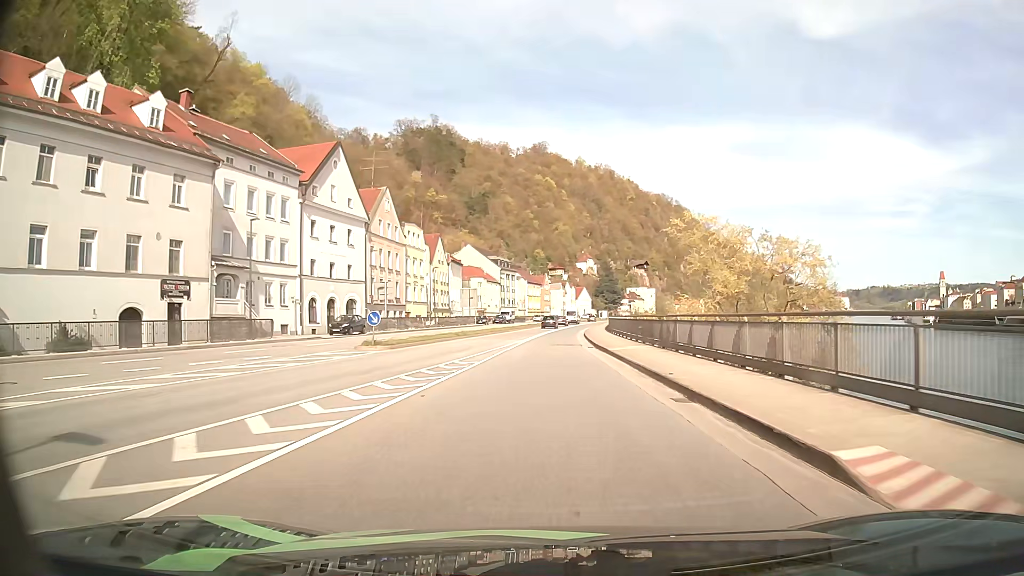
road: primary_link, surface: asphalt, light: Day
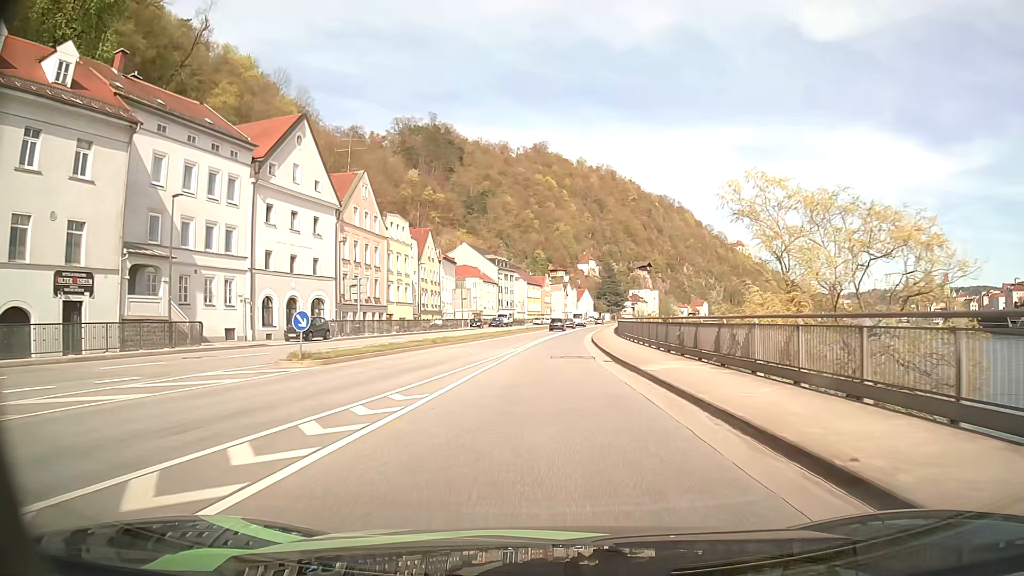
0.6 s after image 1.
(0.0, +8.6) m; 0°
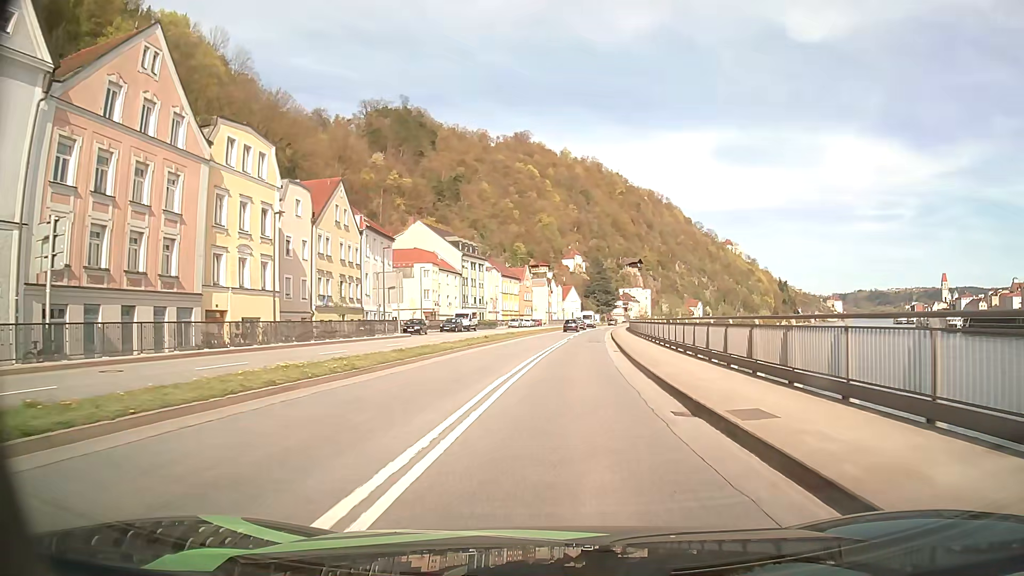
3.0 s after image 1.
(+0.3, +32.4) m; +2°
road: primary
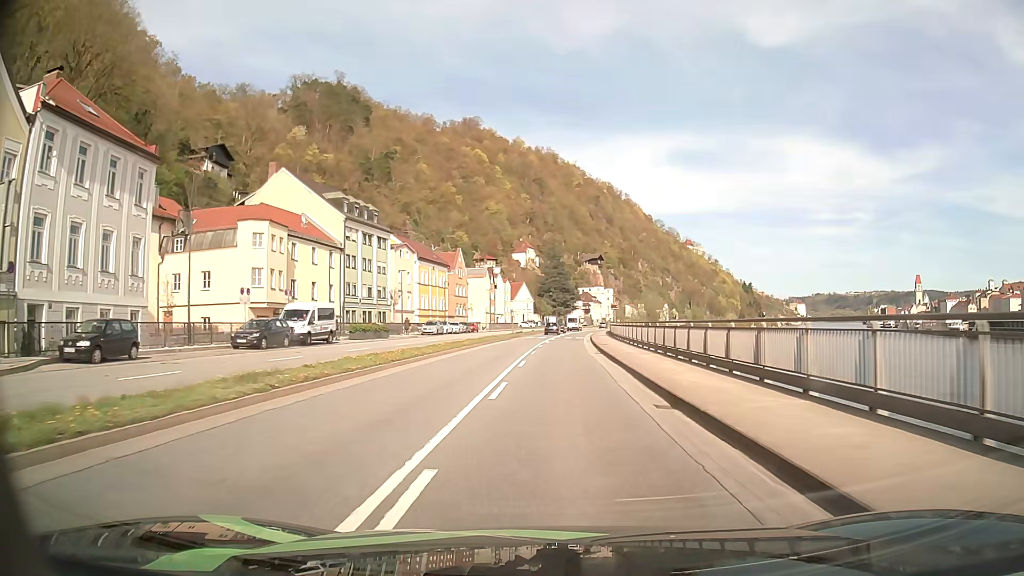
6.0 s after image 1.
(+1.8, +39.1) m; +4°
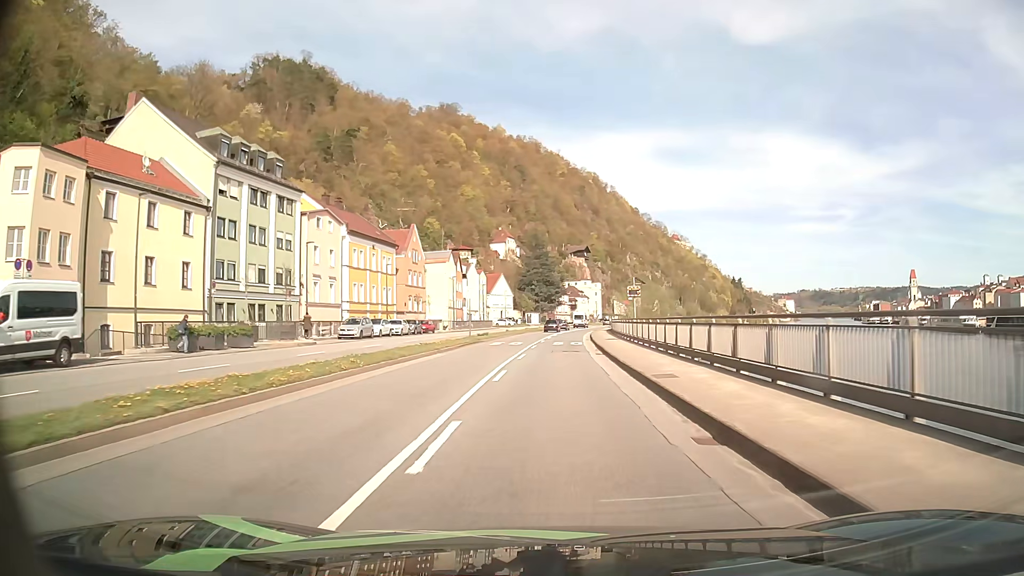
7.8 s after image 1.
(+0.2, +23.9) m; +1°
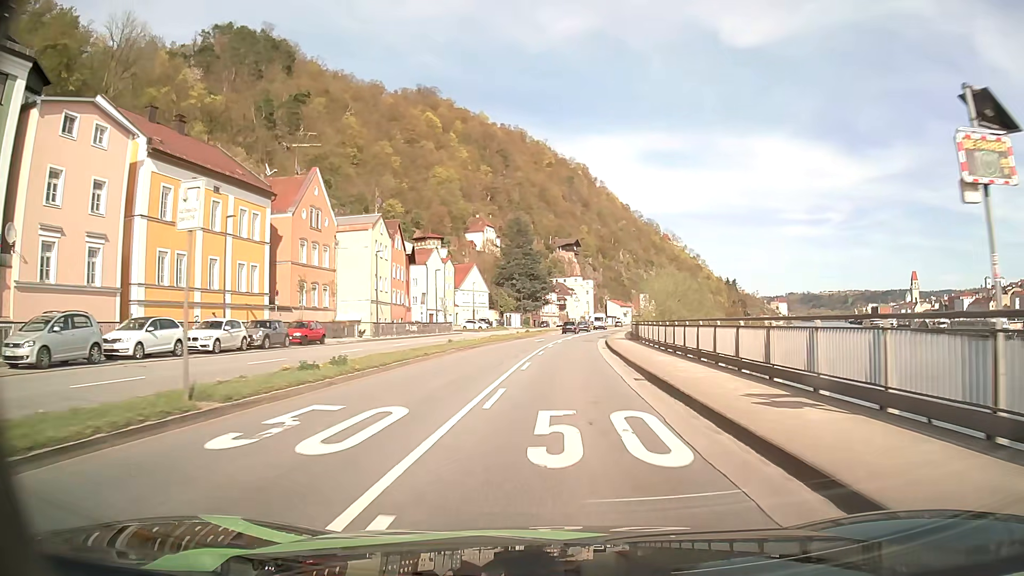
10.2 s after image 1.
(+0.2, +31.7) m; +1°
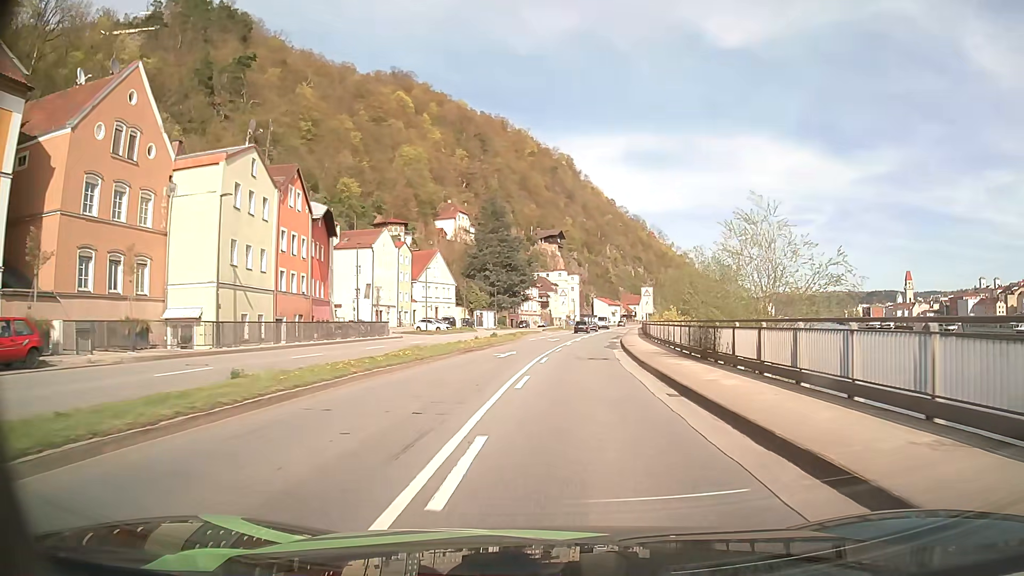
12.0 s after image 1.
(+0.3, +23.6) m; +2°
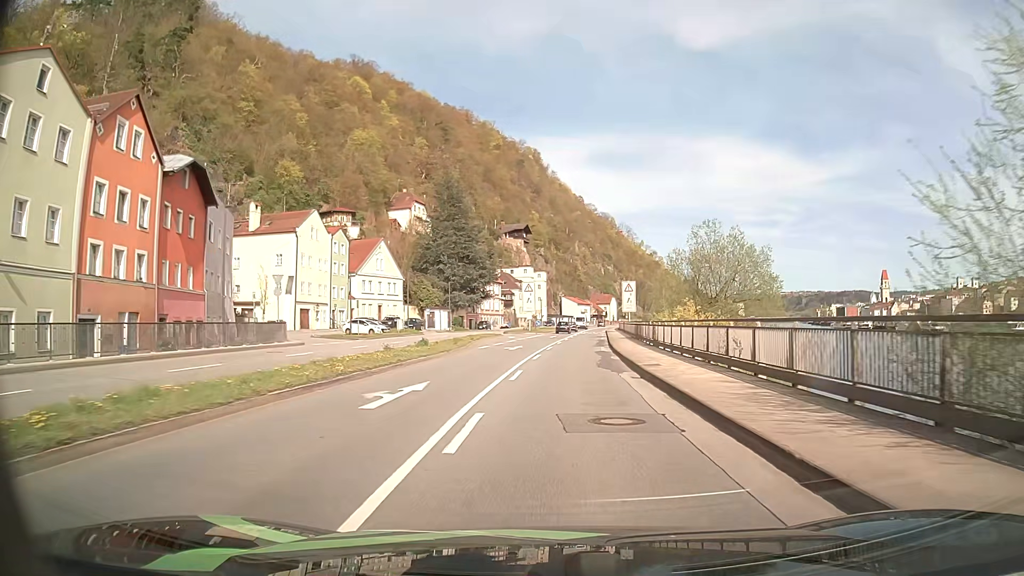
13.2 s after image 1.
(+0.4, +15.9) m; +3°
(0, +10) (0, +20) (+1, +30) (+1, +40) (+2, +50) (+3, +60) (+4, +70) (+5, +80) (+6, +90) (+7, +100) m
